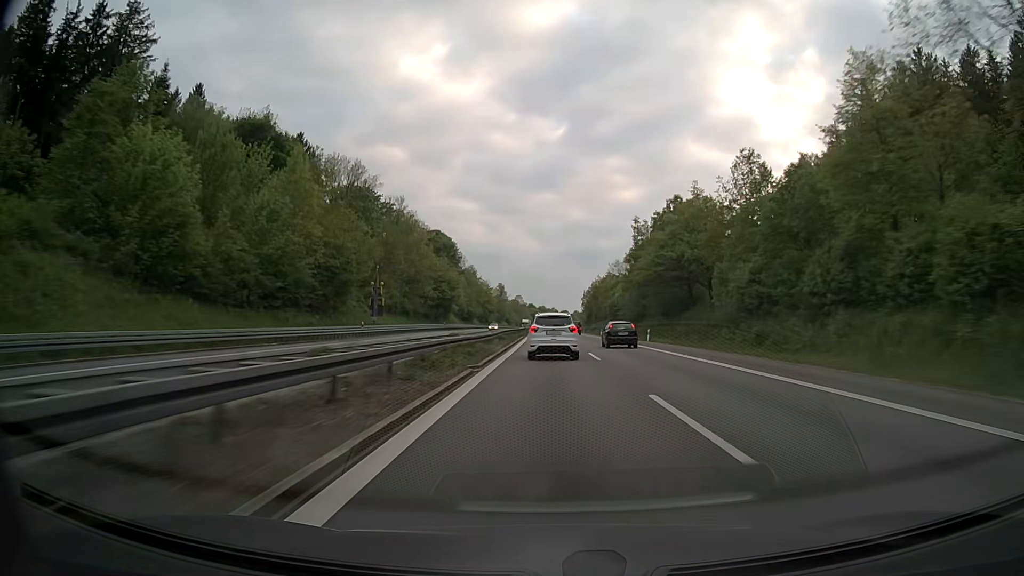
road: motorway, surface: asphalt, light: Day
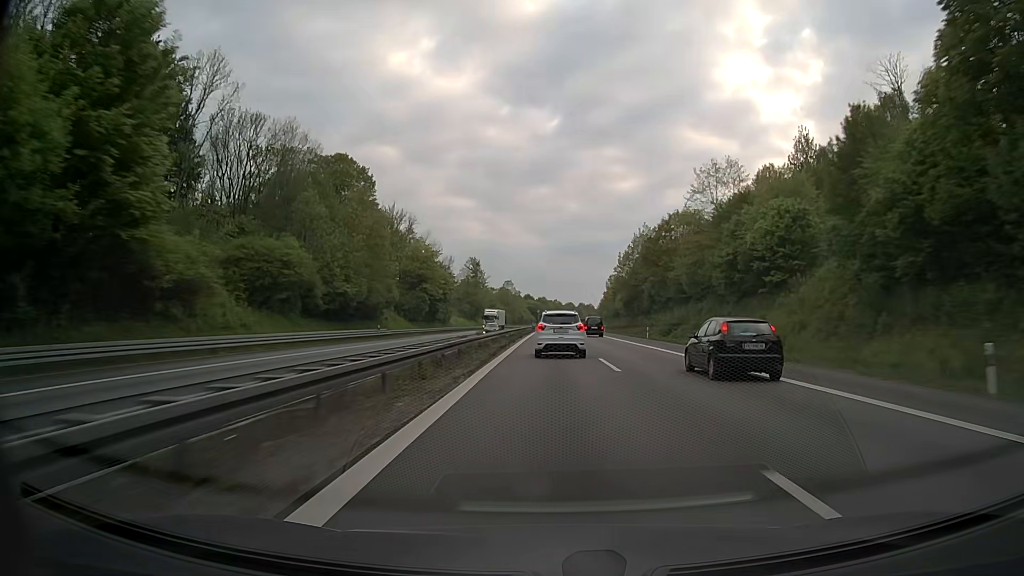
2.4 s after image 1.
(-0.2, +96.7) m; 0°
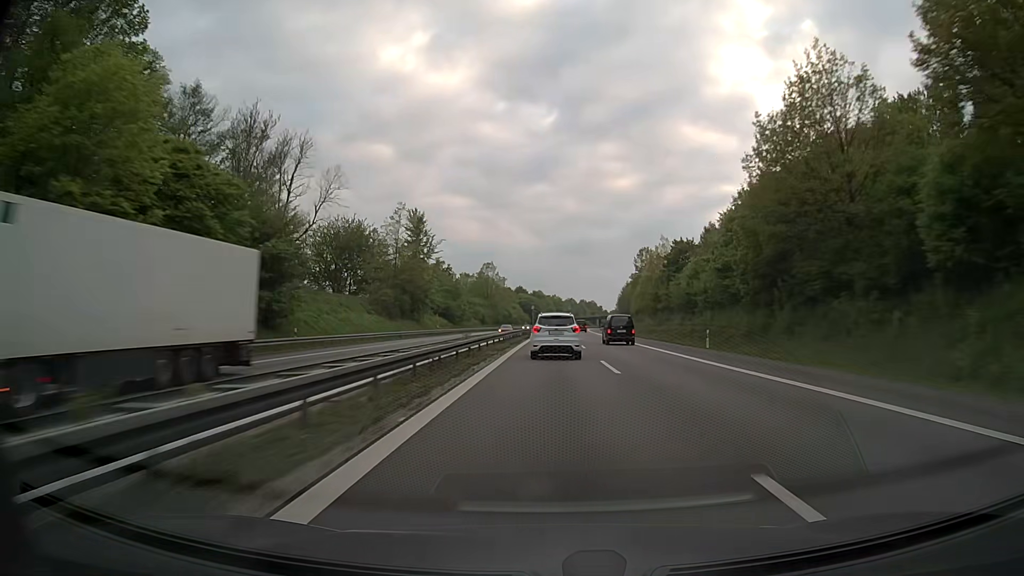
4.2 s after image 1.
(+0.1, +72.3) m; 0°
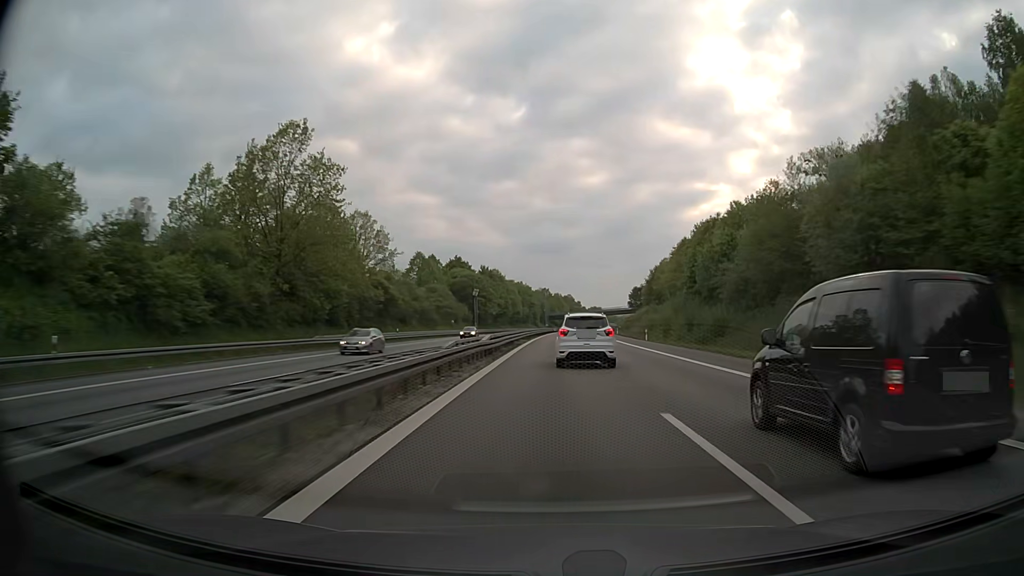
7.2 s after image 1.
(+2.2, +122.4) m; +2°
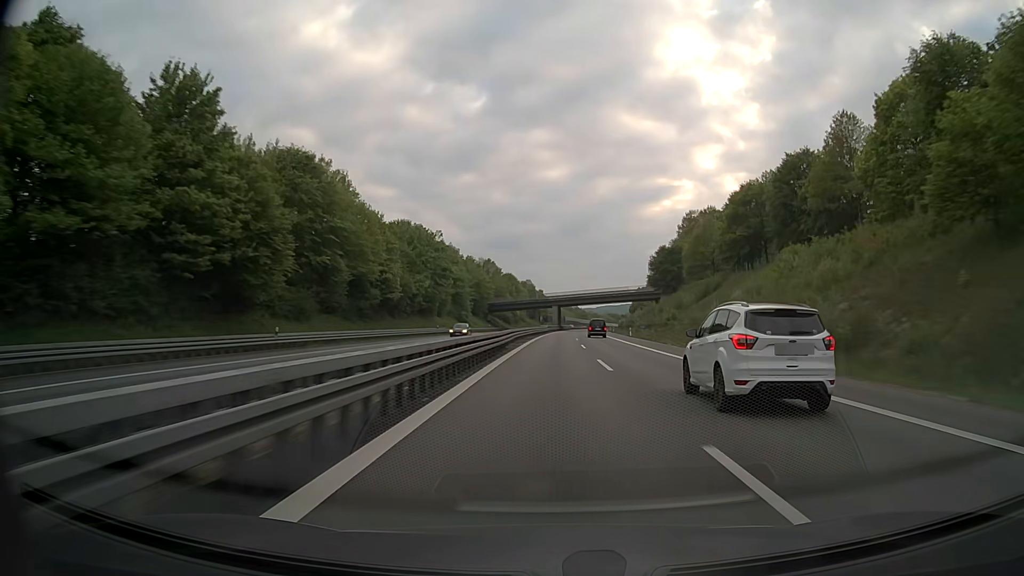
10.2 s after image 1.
(+3.8, +129.4) m; +3°
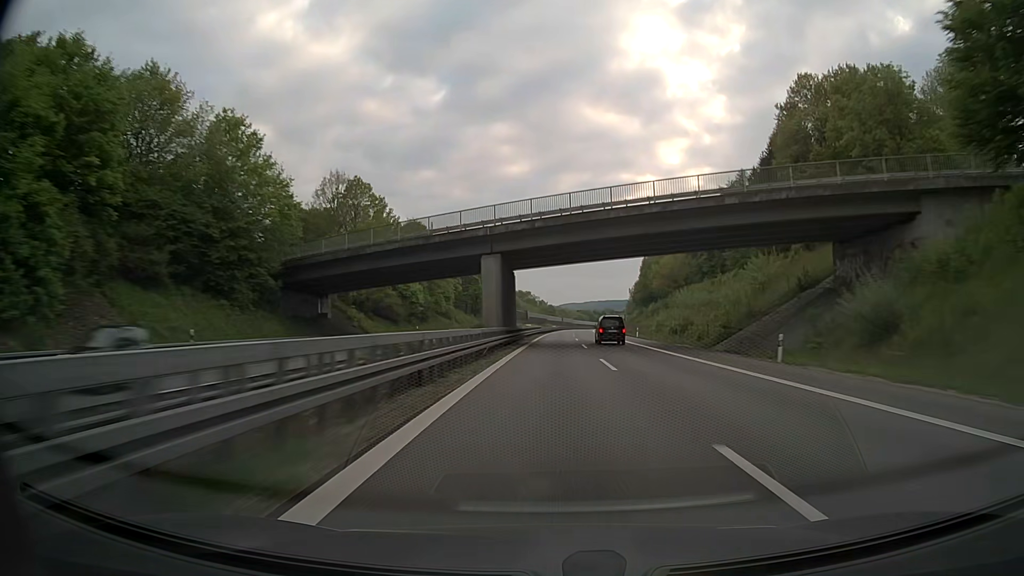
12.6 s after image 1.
(+3.1, +108.6) m; +3°
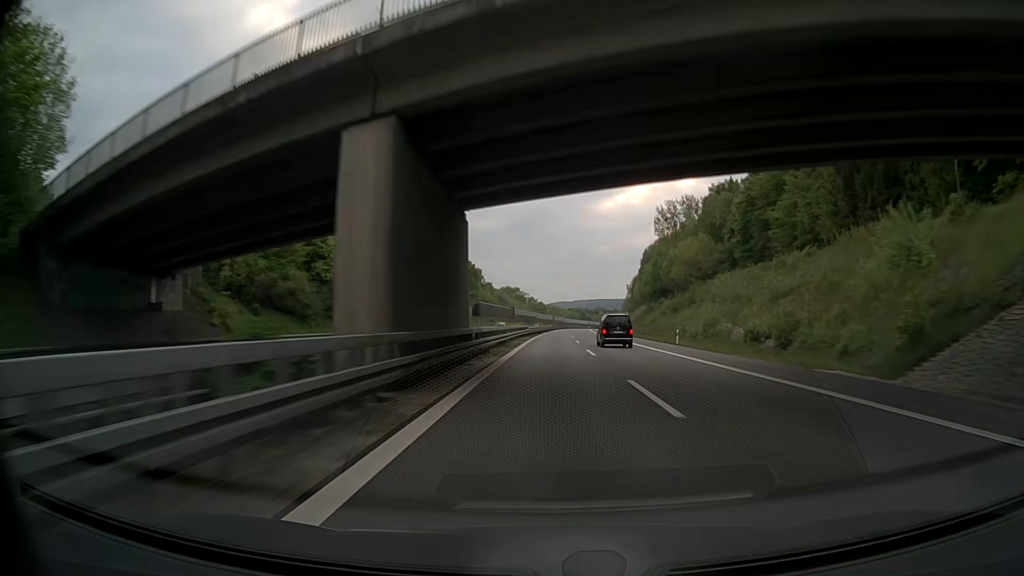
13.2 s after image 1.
(+0.3, +27.8) m; +1°
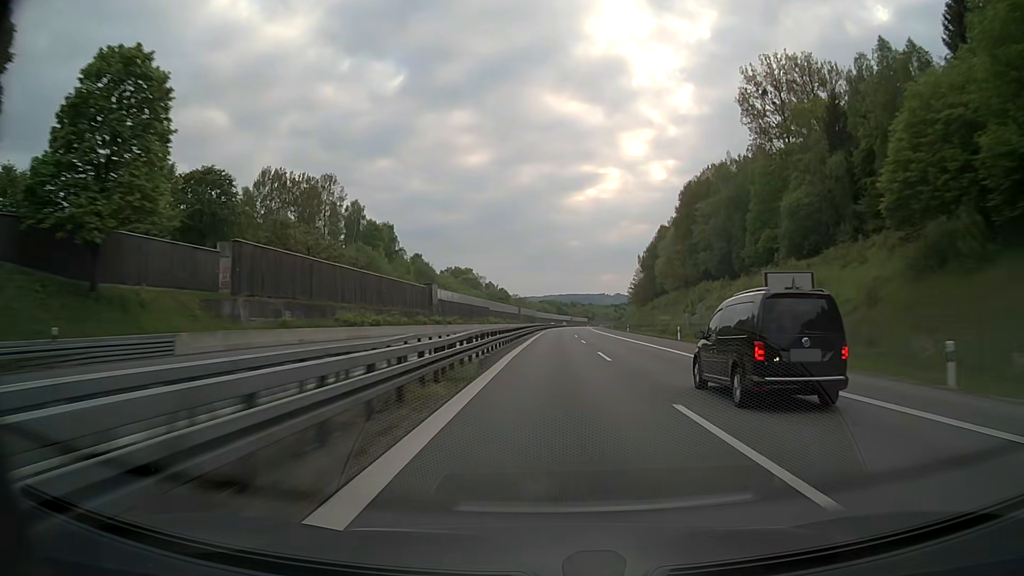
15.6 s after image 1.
(+2.2, +113.2) m; +2°
(0, +10) (0, +20) (0, +30) (0, +40) (+1, +50) (+1, +60) (+1, +70) (+2, +80) (+2, +90) (+2, +100) m
